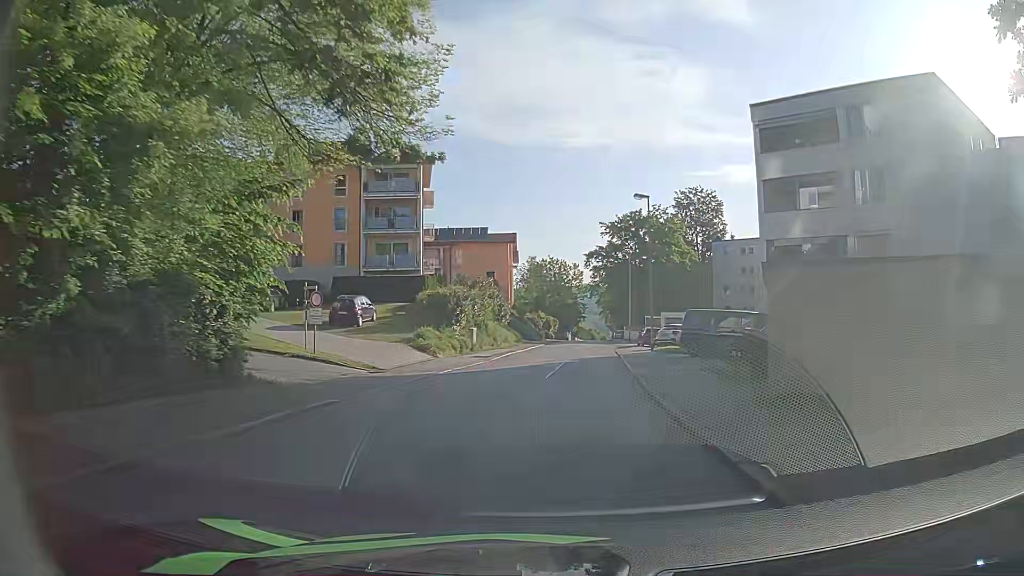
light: Day
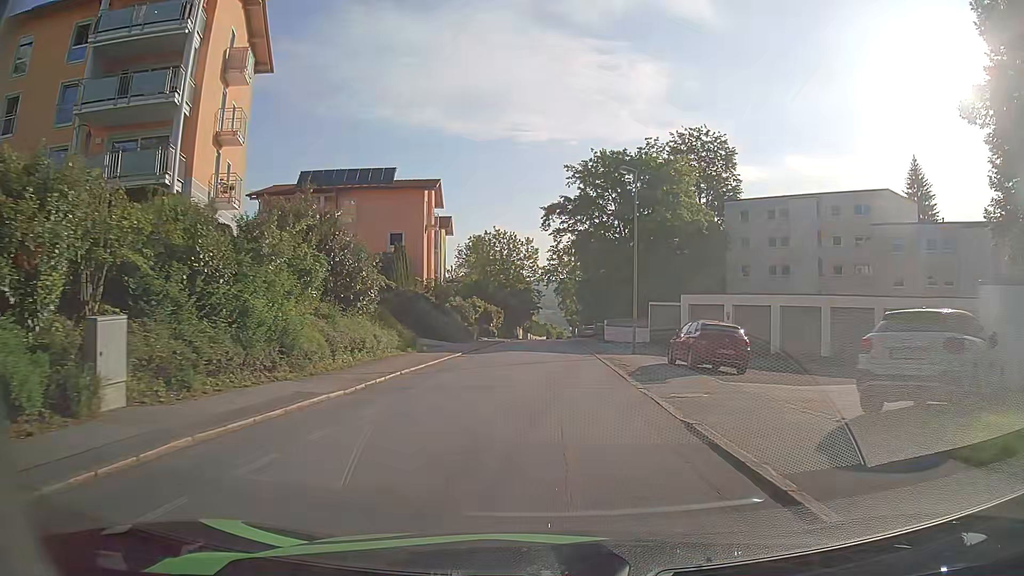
(+1.5, +31.1) m; +4°
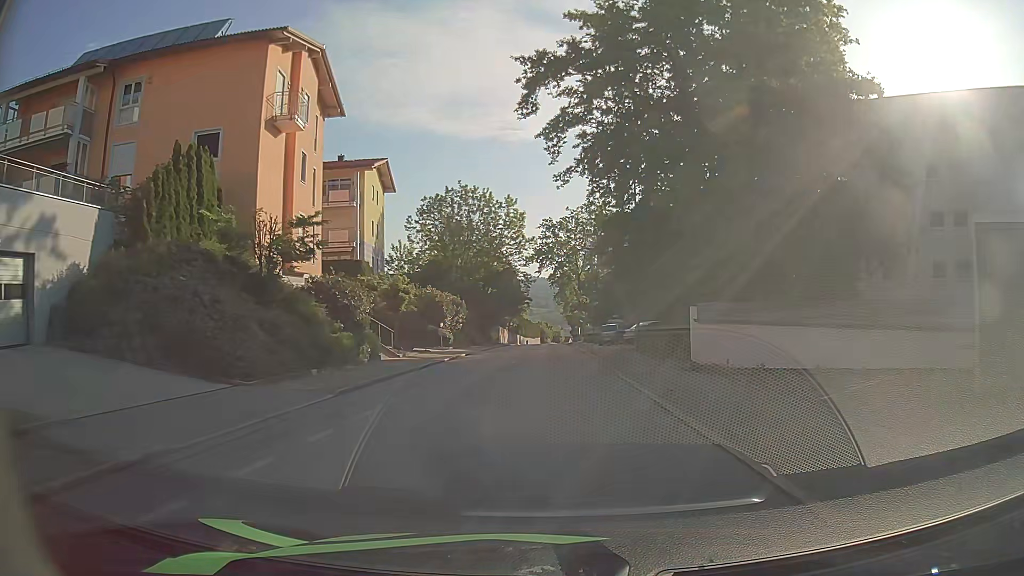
(0.0, +32.0) m; 0°
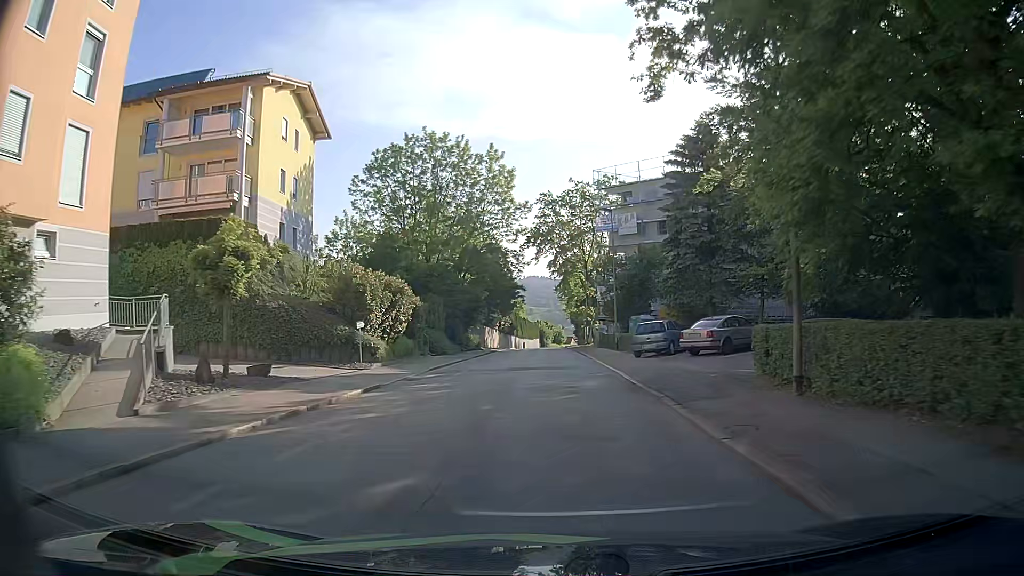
(+0.1, +19.1) m; 0°
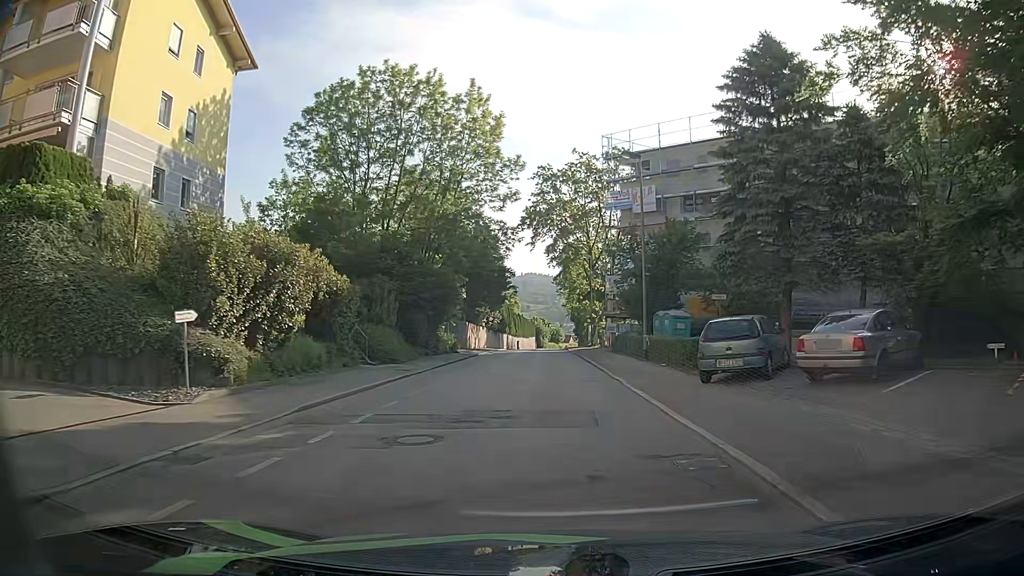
(-0.1, +12.5) m; 0°
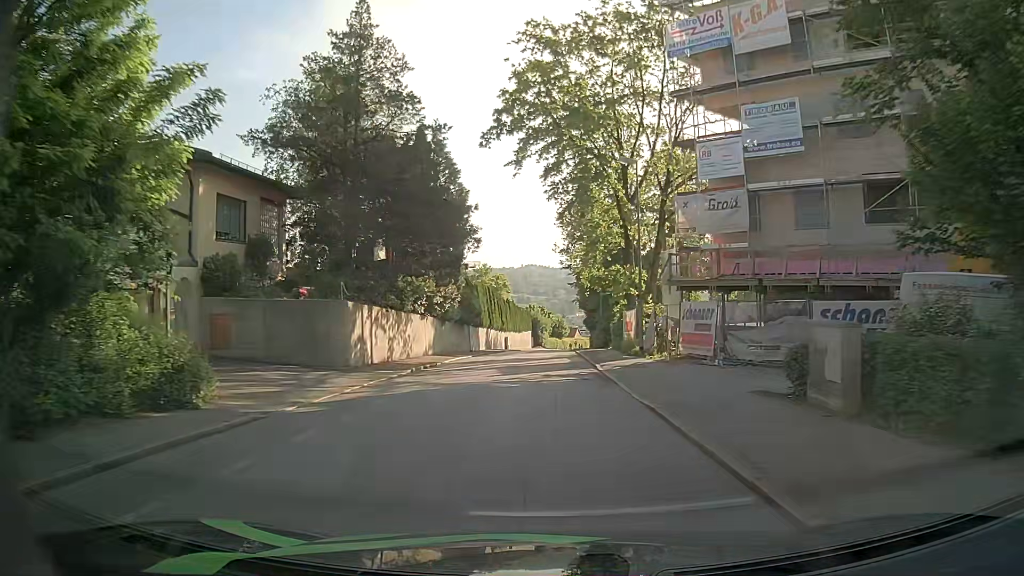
(-0.1, +32.1) m; 0°
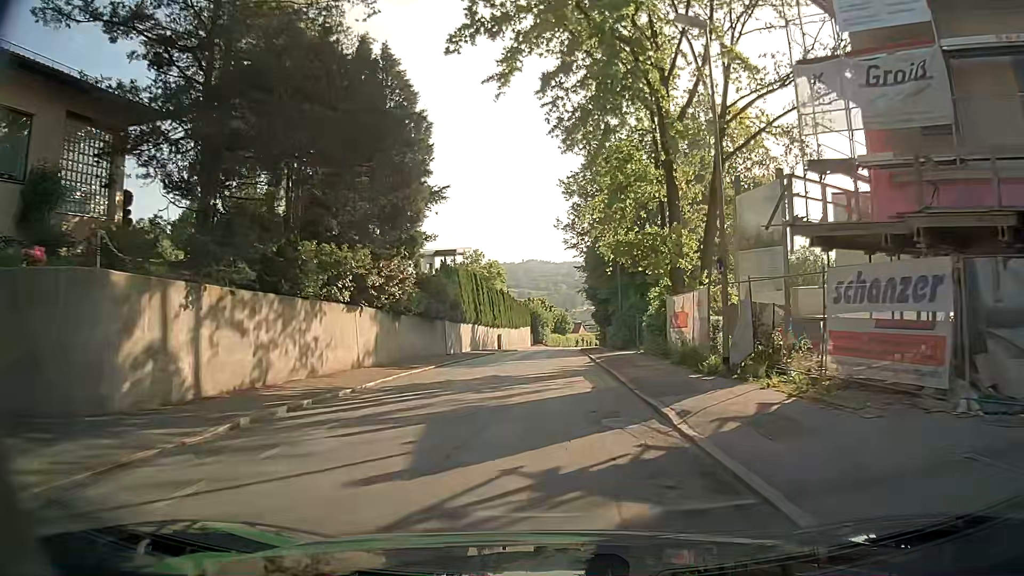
(0.0, +13.1) m; 0°
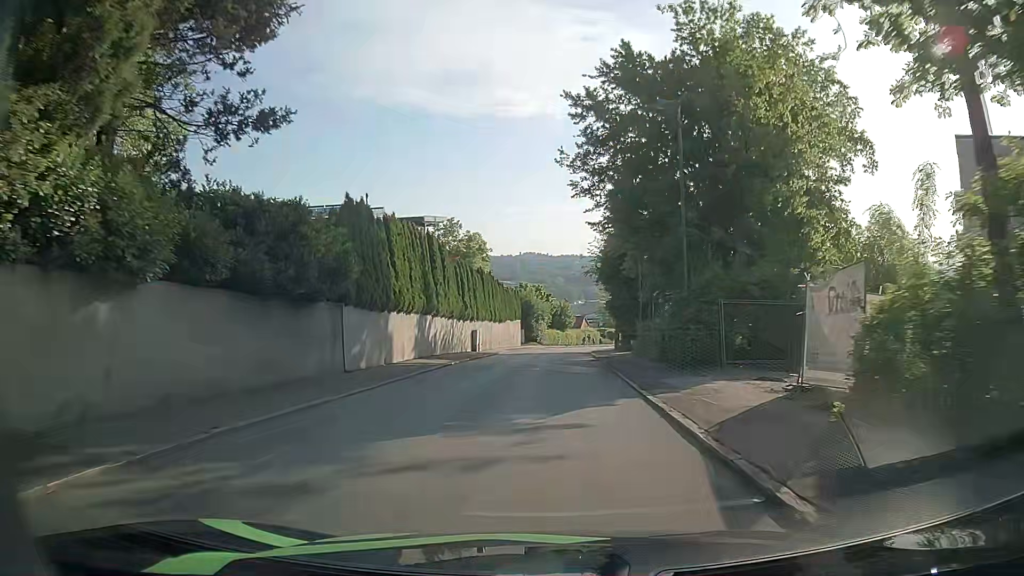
(-0.3, +19.9) m; -2°
(0, +10) (+1, +20) (+1, +30) (+2, +40) (+3, +50) (+4, +60) (+6, +70) (+9, +79) (+11, +89) (+15, +98) m
